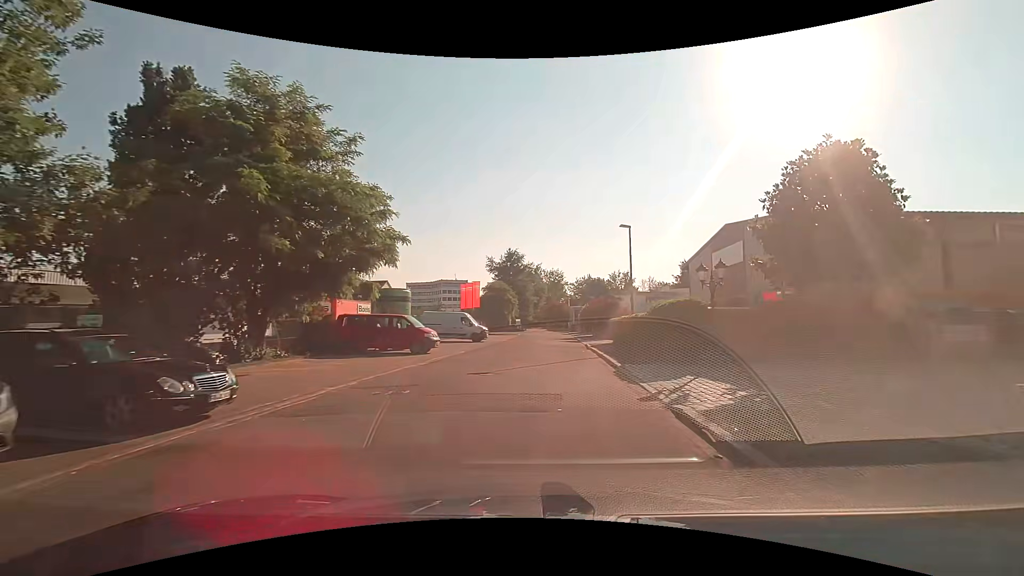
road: unclassified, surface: asphalt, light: Day
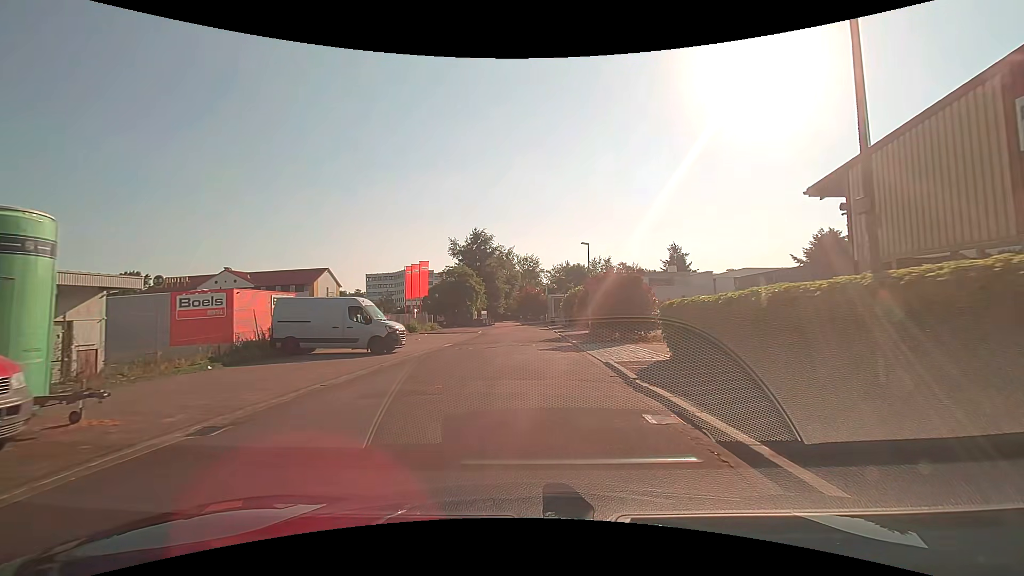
(+0.7, +20.0) m; +3°
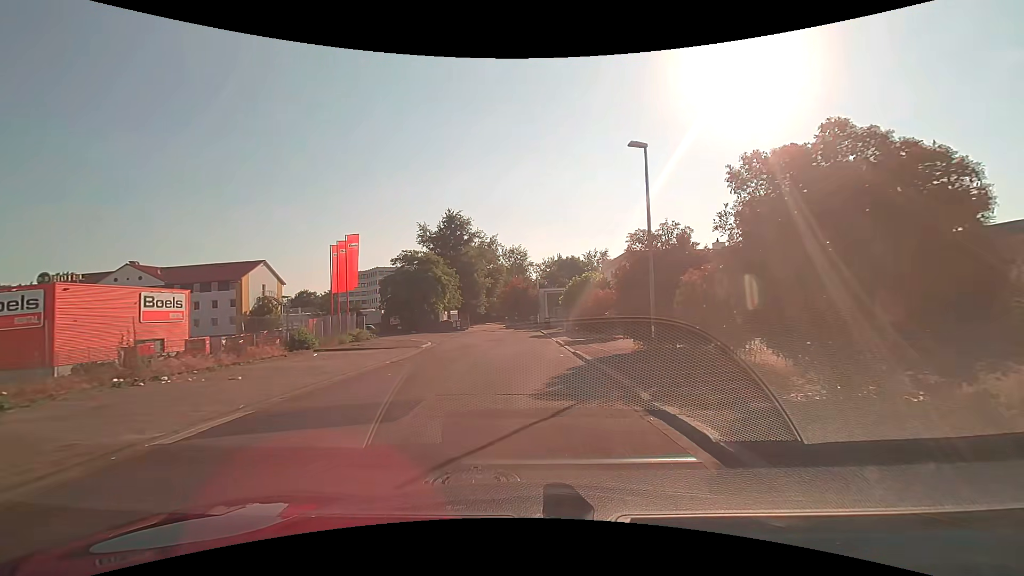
(0.0, +20.3) m; 0°
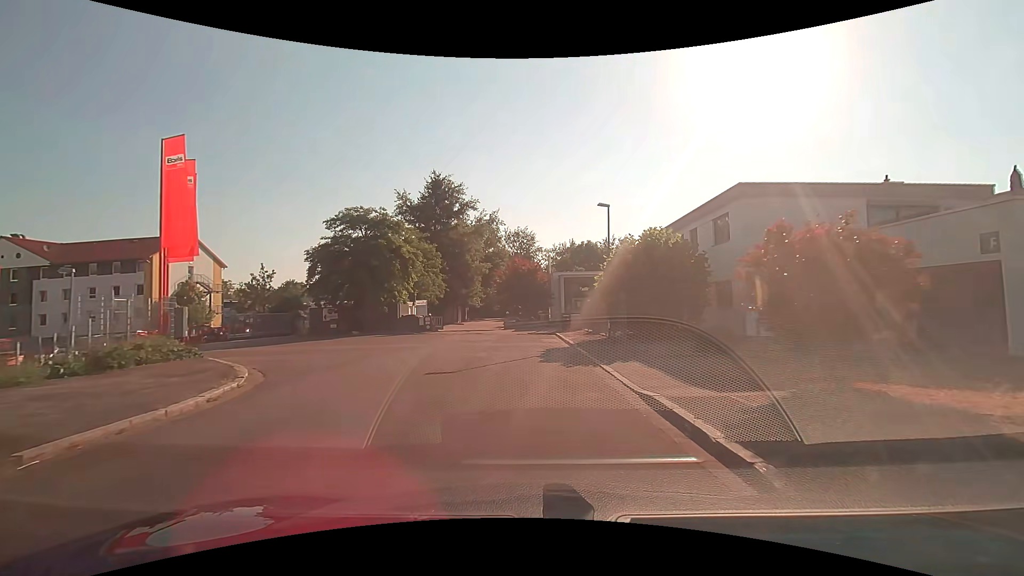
(-0.1, +20.4) m; -1°
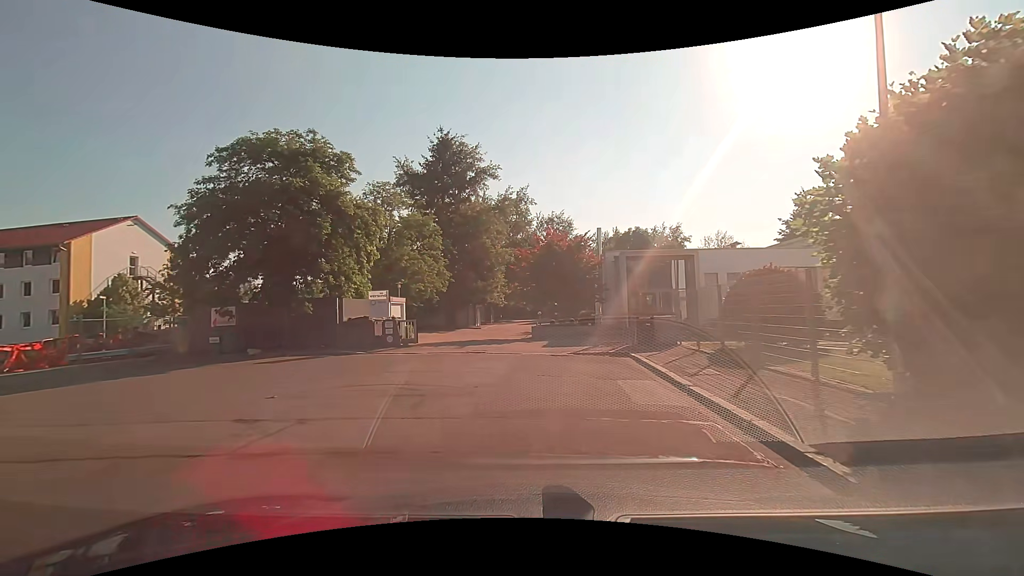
(-0.2, +16.5) m; -4°
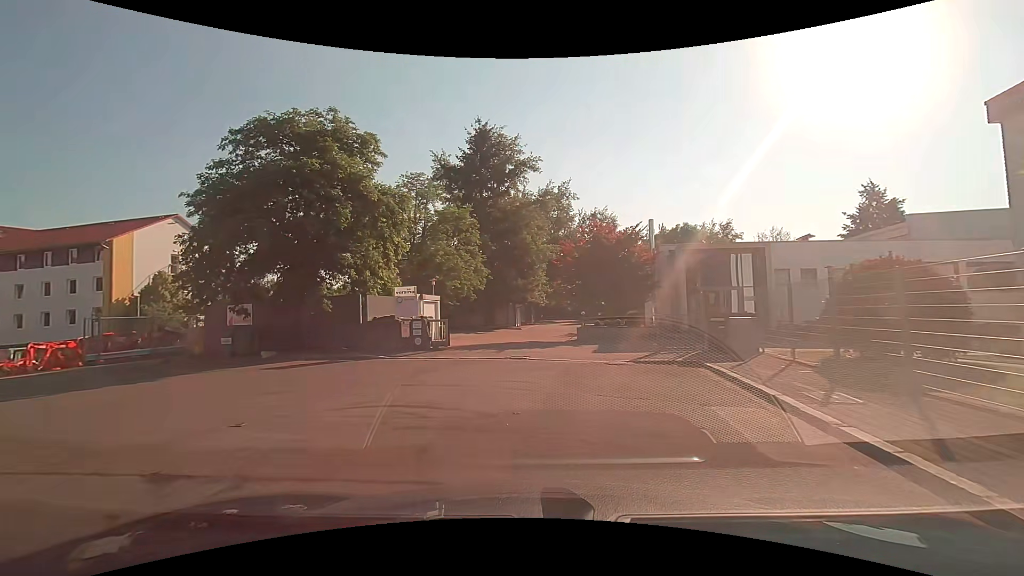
(-0.1, +2.7) m; -4°
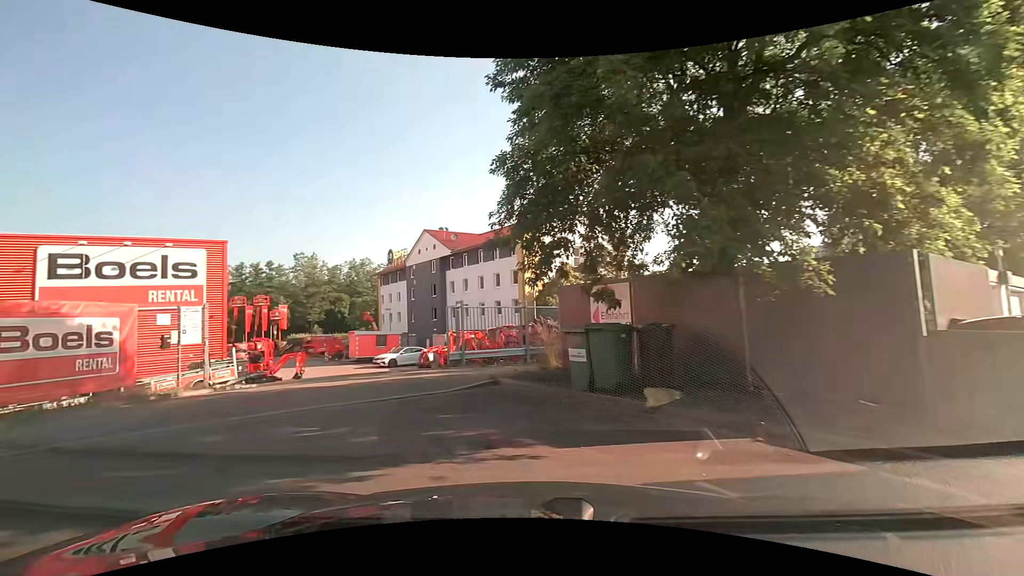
(-4.0, +10.9) m; -45°
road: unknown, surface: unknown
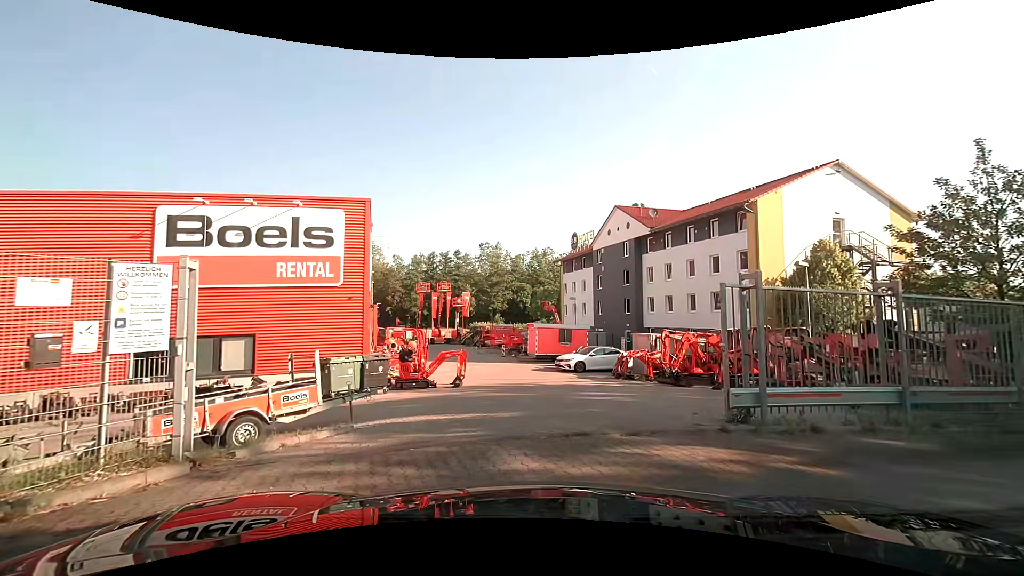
(-2.1, +8.8) m; -18°
